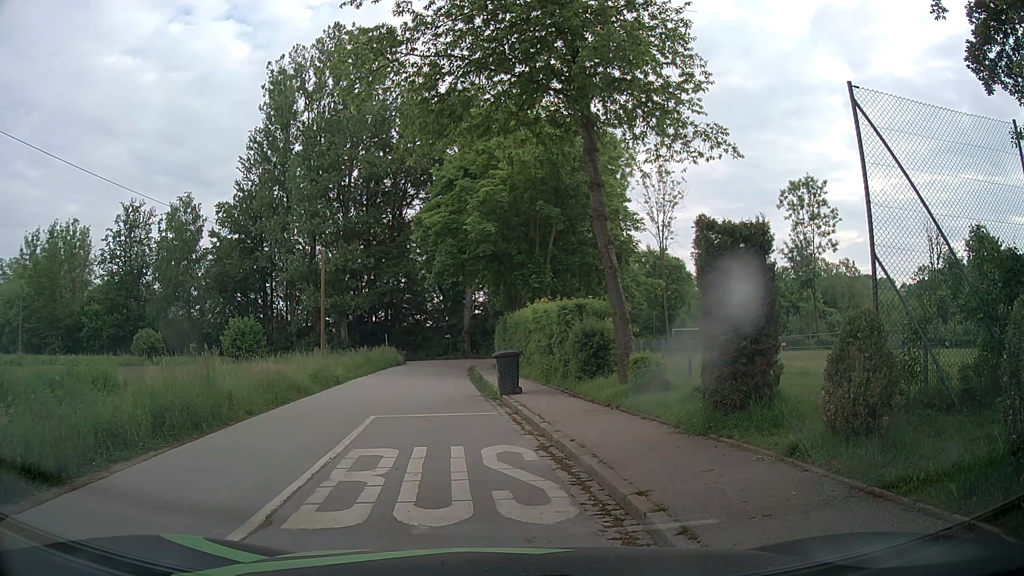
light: Day
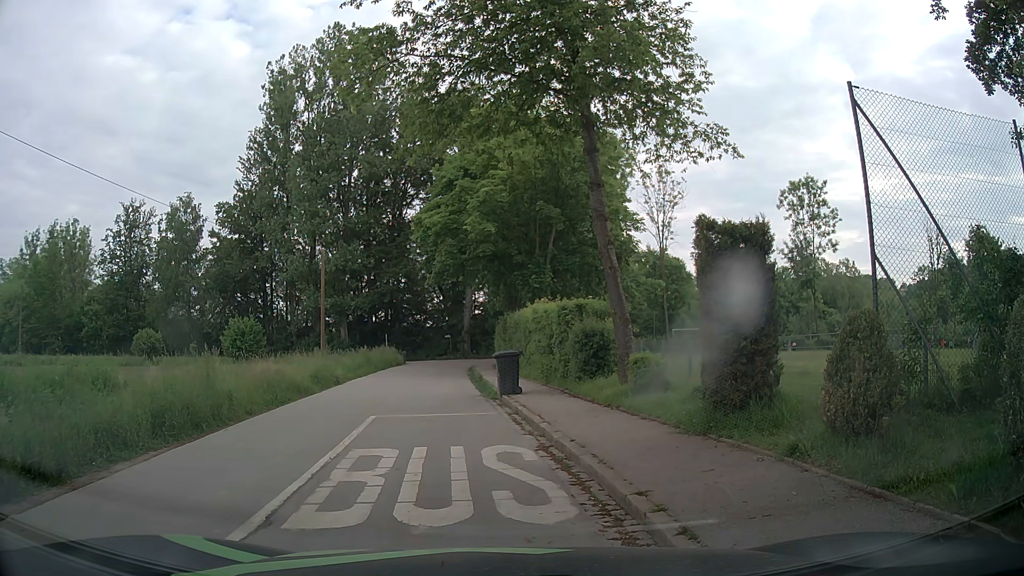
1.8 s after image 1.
(0.0, 0.0) m; 0°
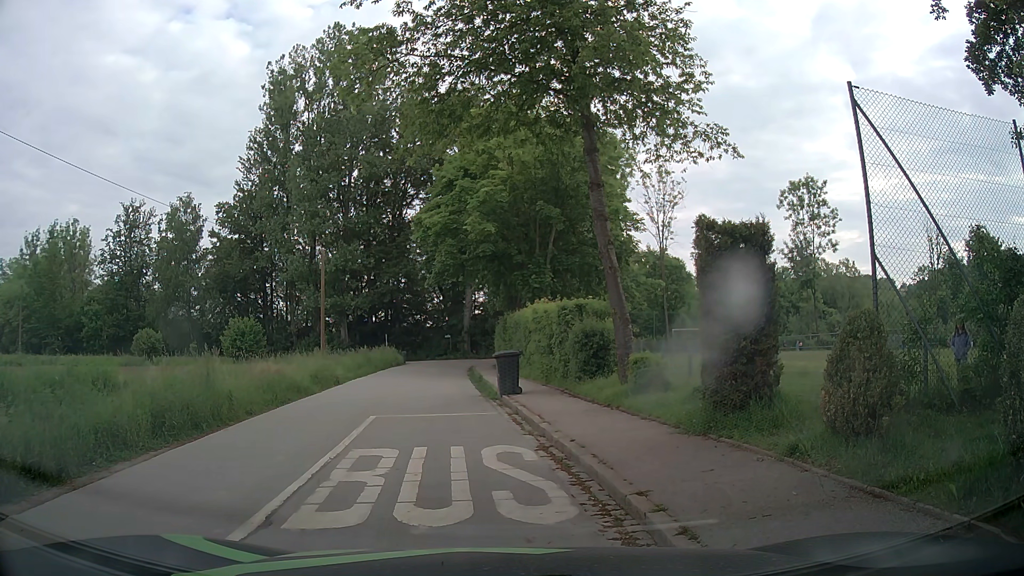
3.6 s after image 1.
(0.0, 0.0) m; 0°
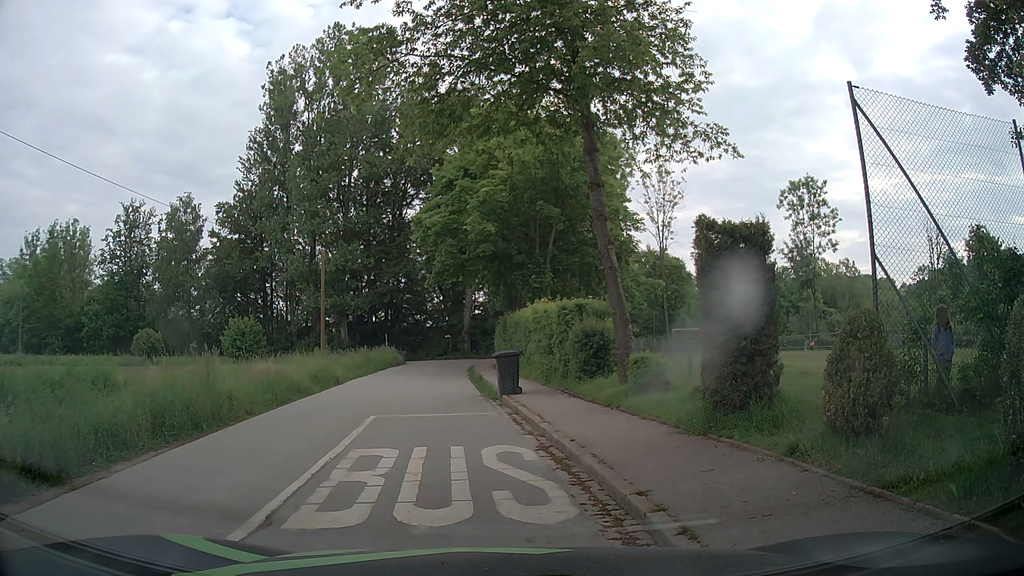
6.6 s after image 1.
(0.0, 0.0) m; 0°
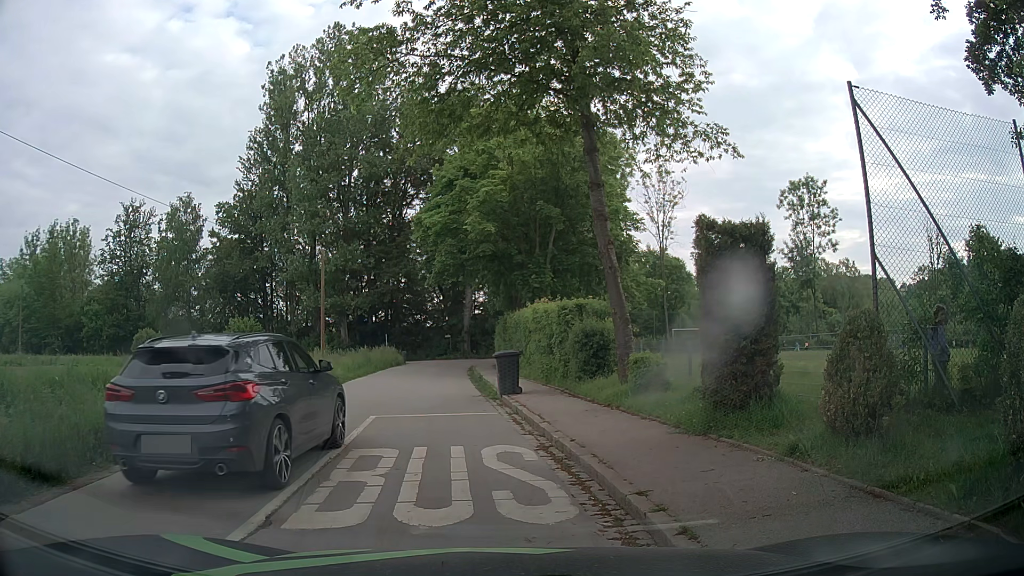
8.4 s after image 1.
(0.0, 0.0) m; 0°
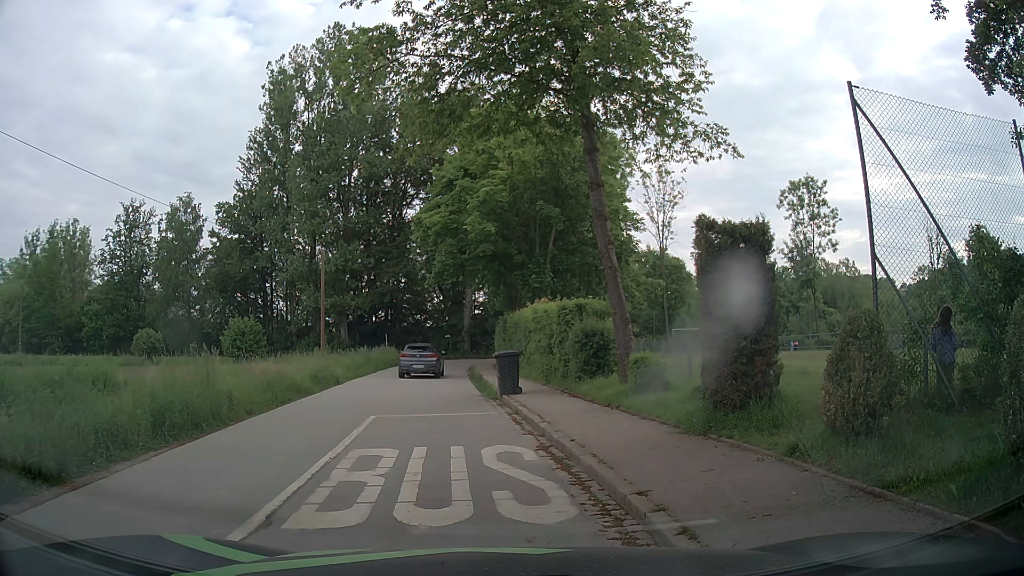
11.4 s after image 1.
(0.0, 0.0) m; 0°
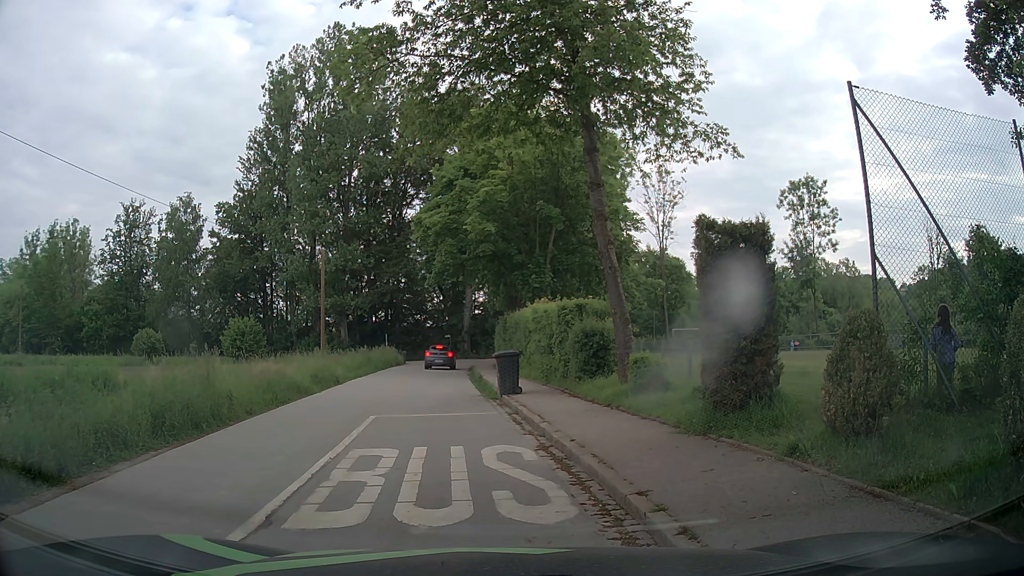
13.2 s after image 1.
(0.0, 0.0) m; 0°
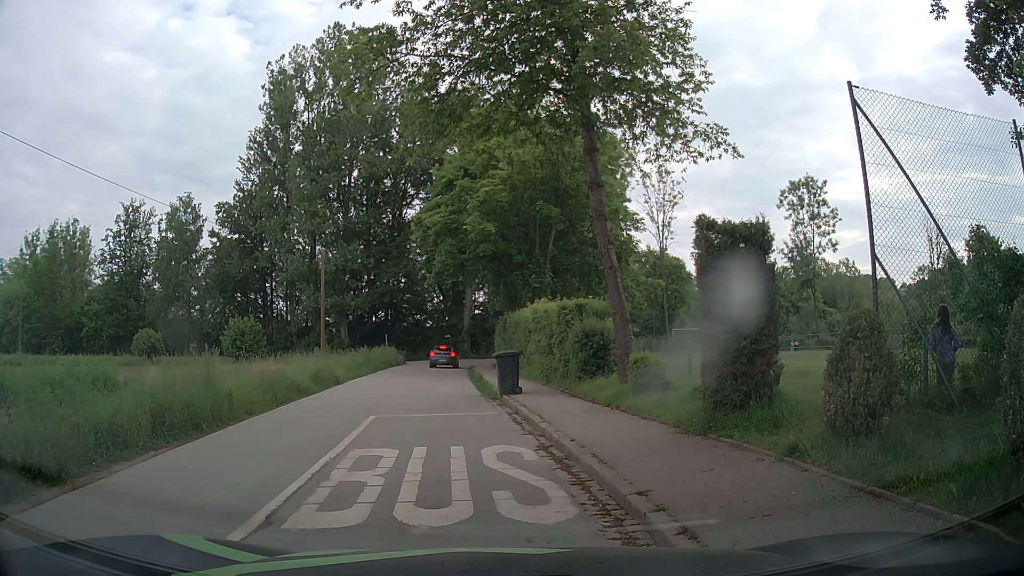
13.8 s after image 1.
(0.0, 0.0) m; 0°
